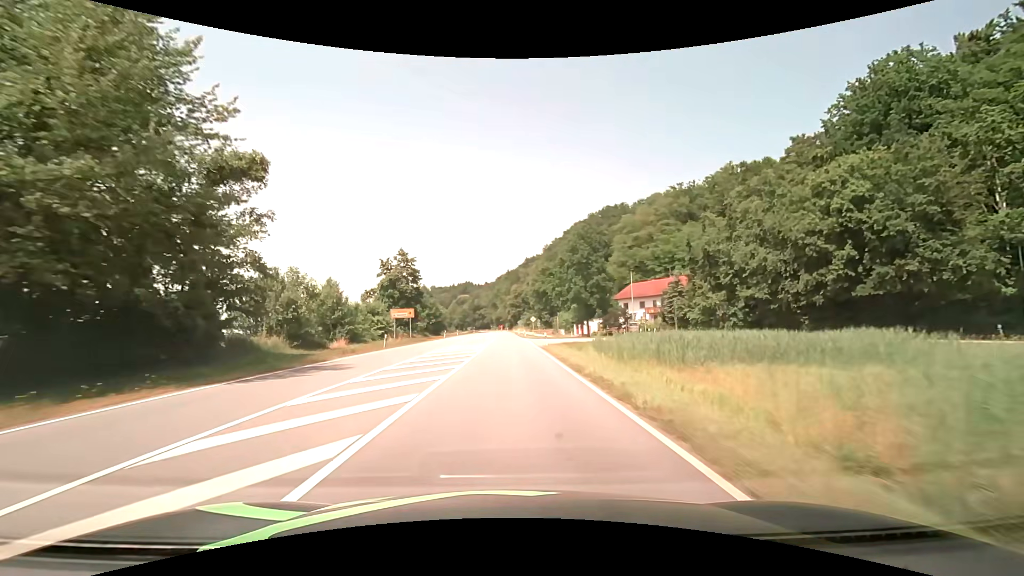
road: primary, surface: asphalt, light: Day
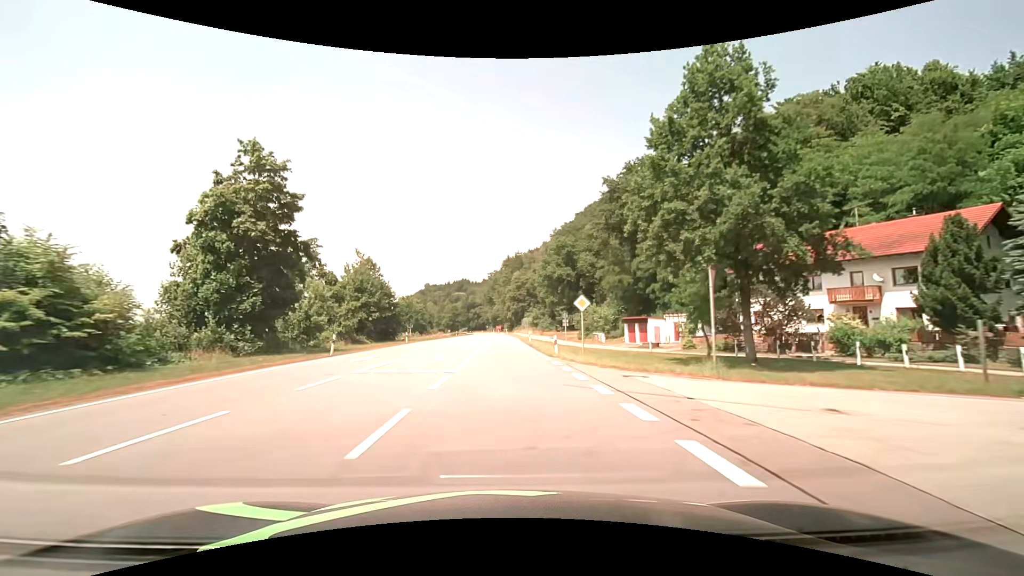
(-0.1, +47.8) m; 0°
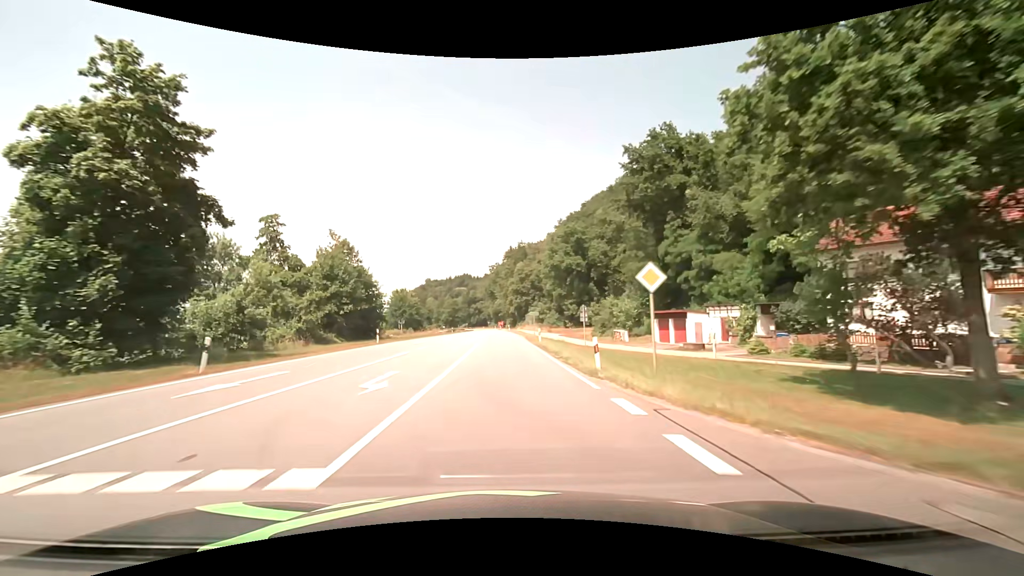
(0.0, +11.5) m; 0°
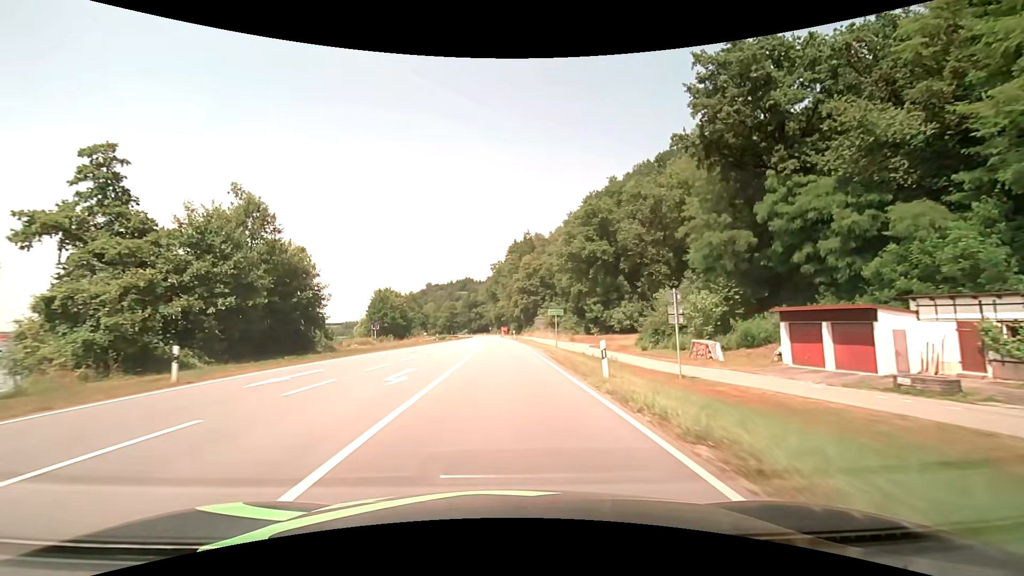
(-0.2, +22.6) m; -1°
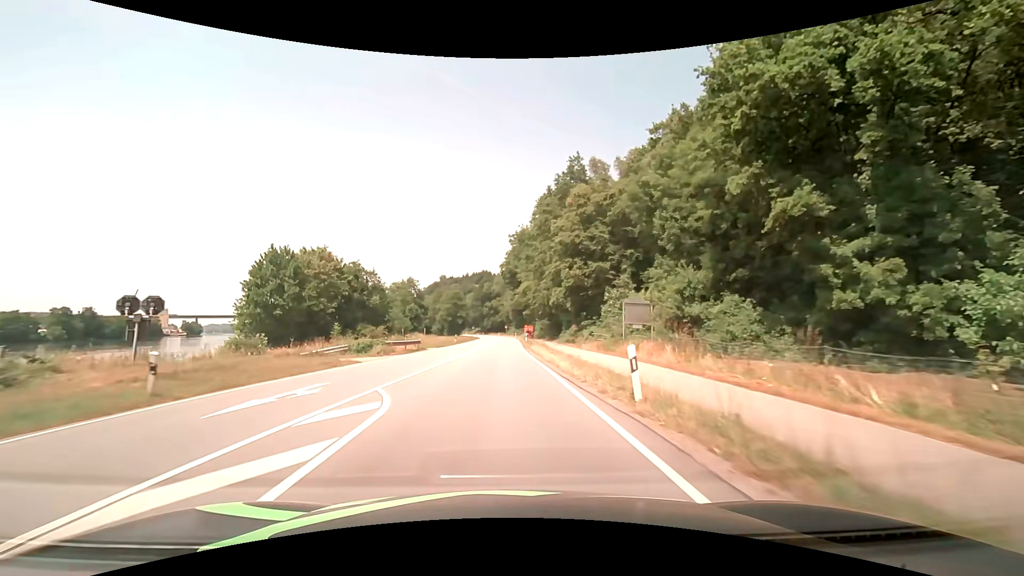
(-0.8, +53.6) m; -2°
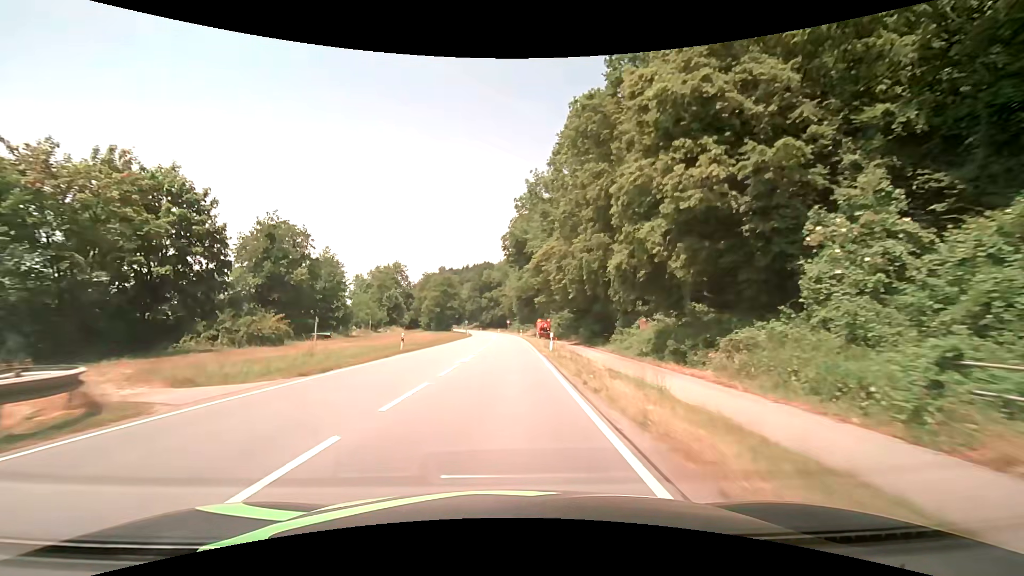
(-0.1, +30.8) m; 0°
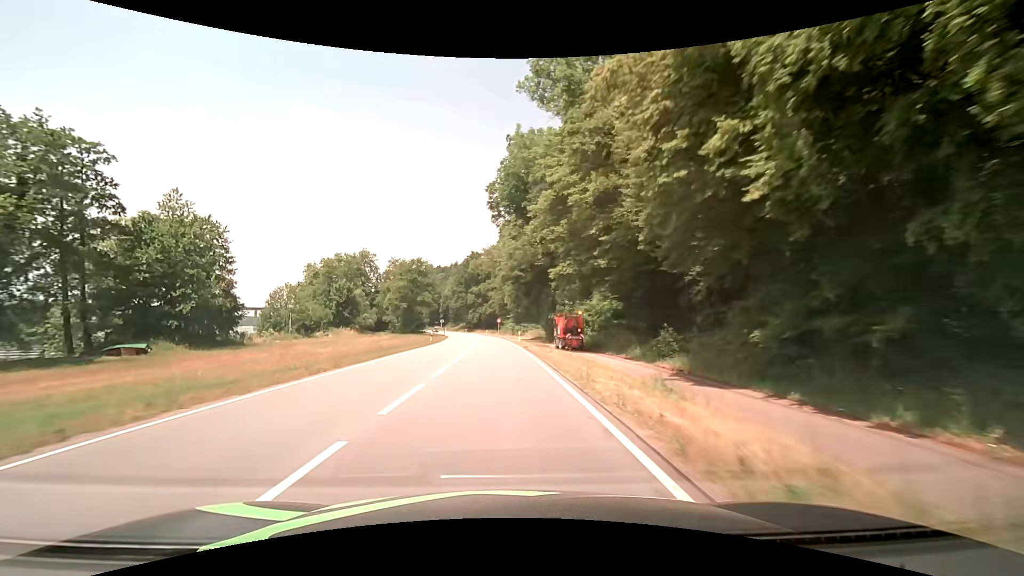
(+0.4, +30.2) m; +1°
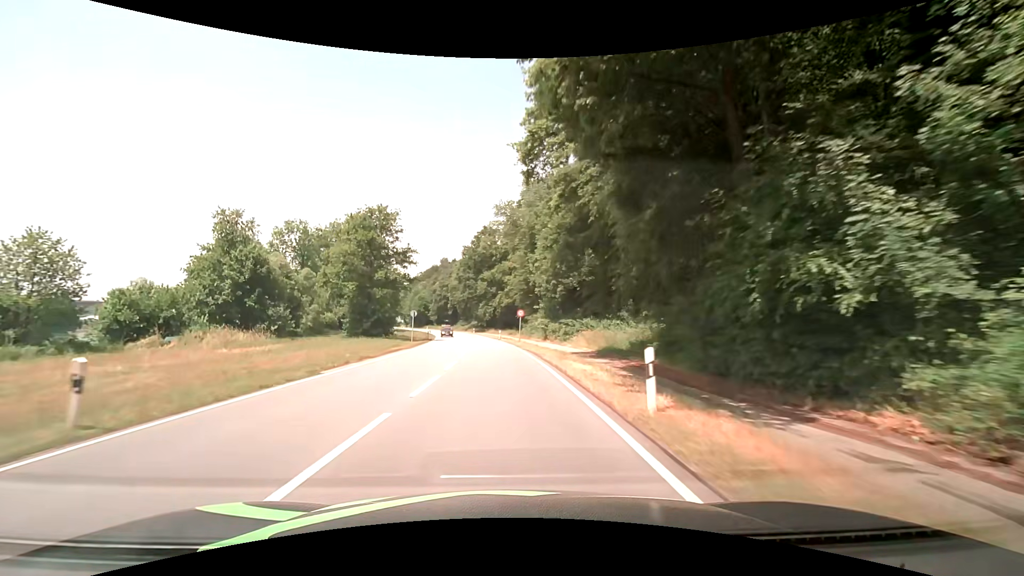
(-0.4, +40.0) m; -2°
(0, +10) (0, +20) (0, +30) (-1, +40) (-2, +50) (-3, +60) (-4, +70) (-5, +80) (-7, +90) (-8, +100) m
